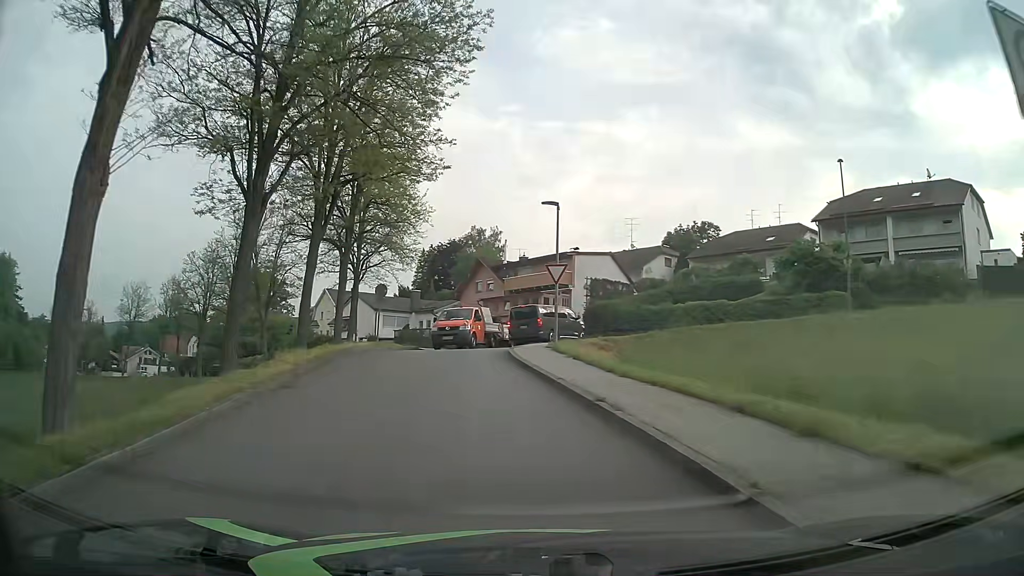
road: residential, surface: asphalt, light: Day
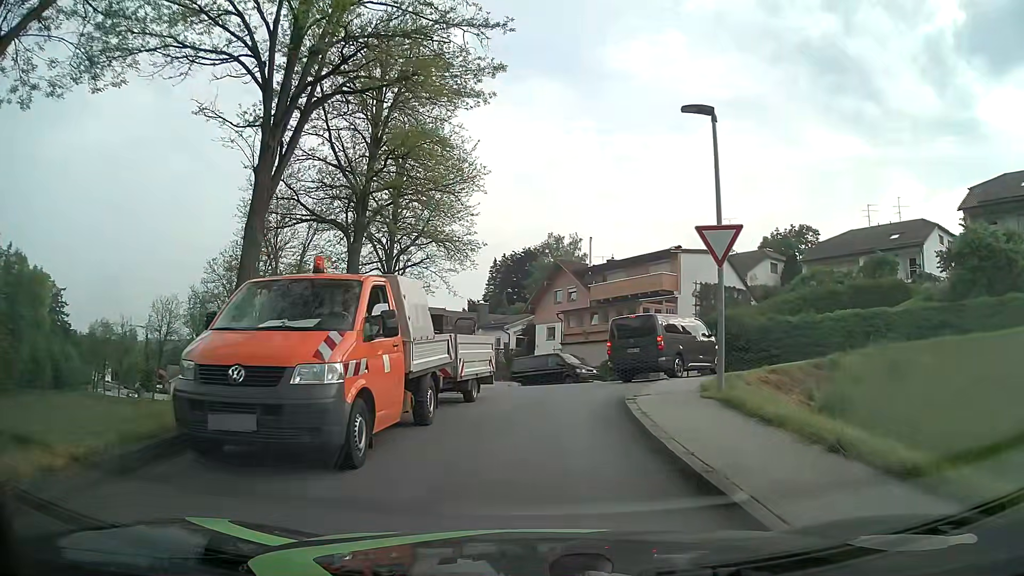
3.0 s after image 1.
(-0.8, +11.4) m; -7°
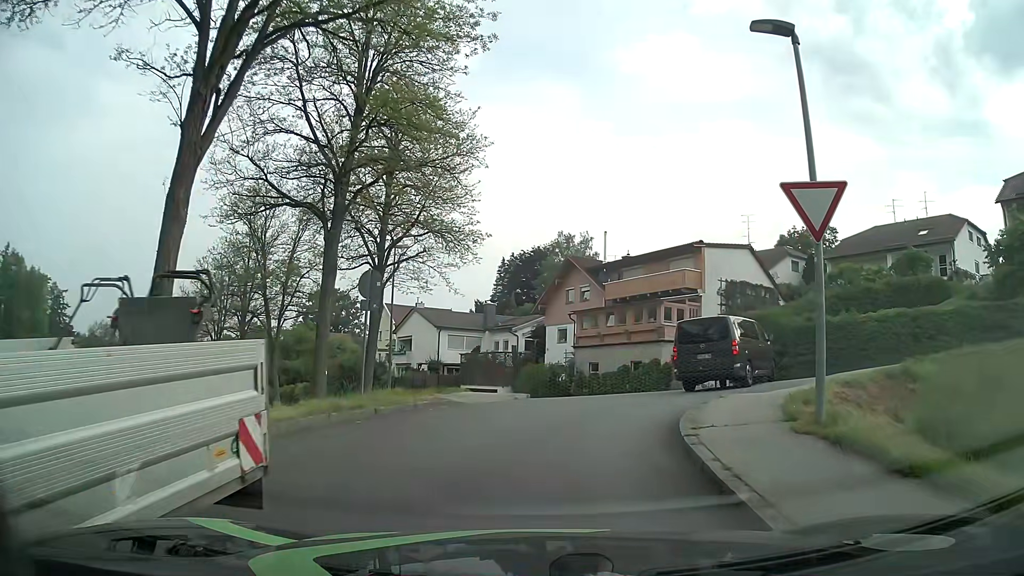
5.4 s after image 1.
(-0.1, +3.6) m; +2°
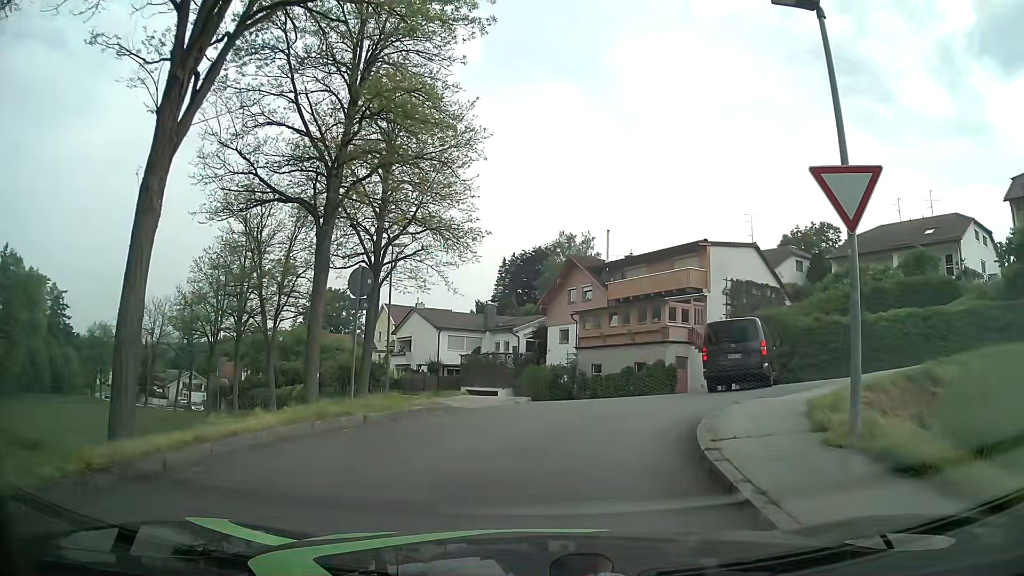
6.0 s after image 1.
(-0.1, +0.9) m; -1°
